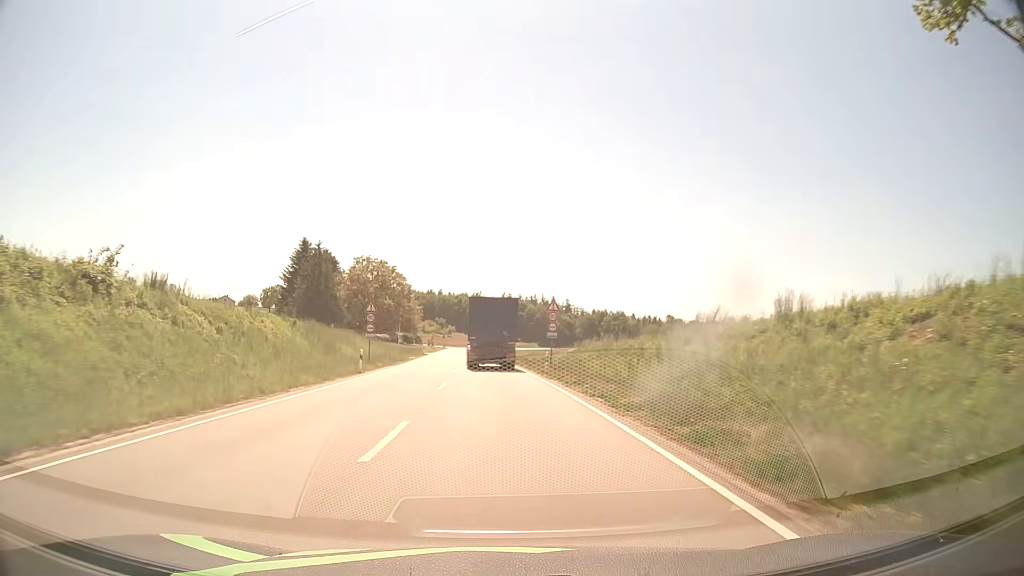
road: secondary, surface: asphalt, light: Day
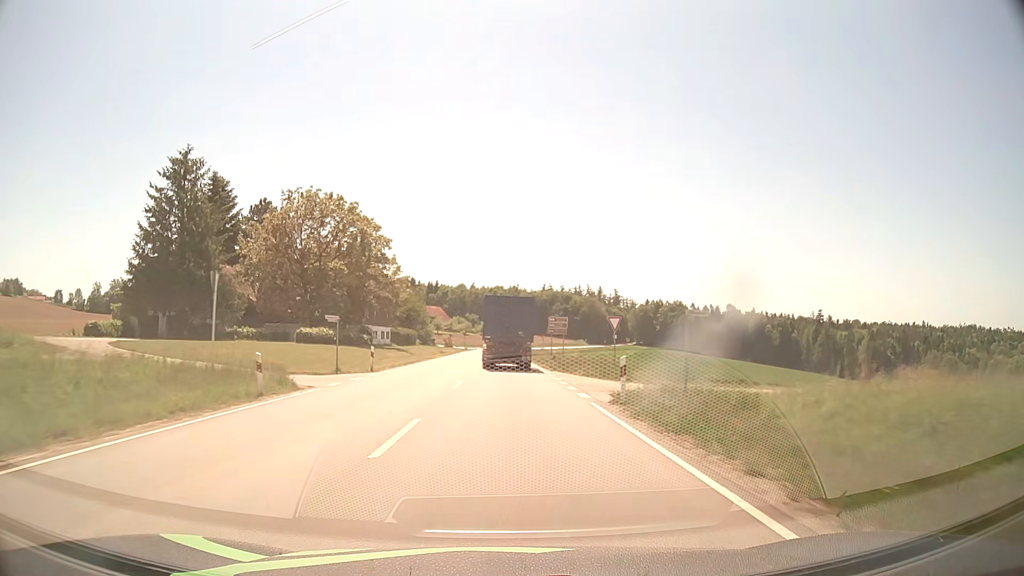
(-2.2, +59.7) m; -3°
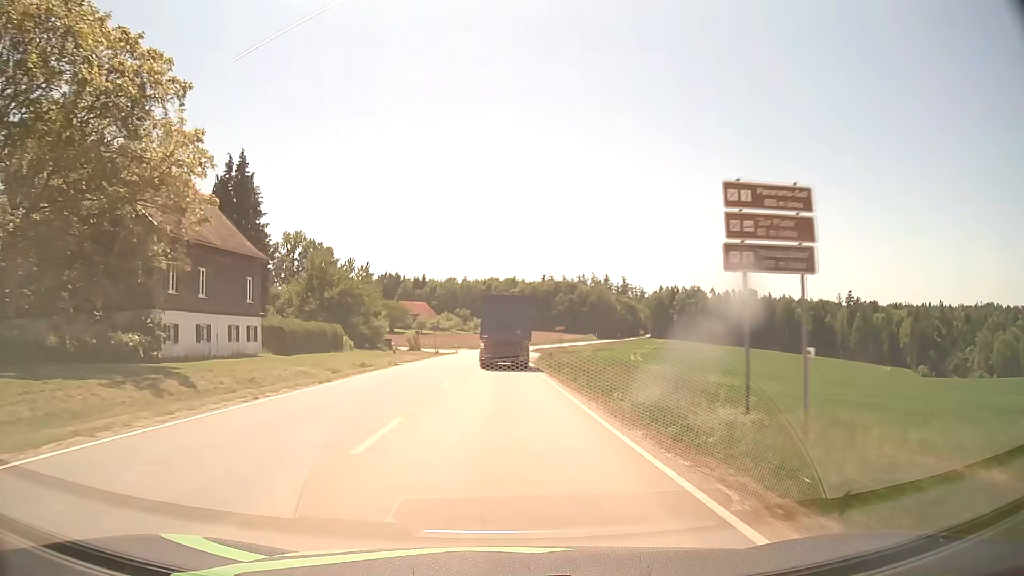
(+0.1, +47.6) m; 0°
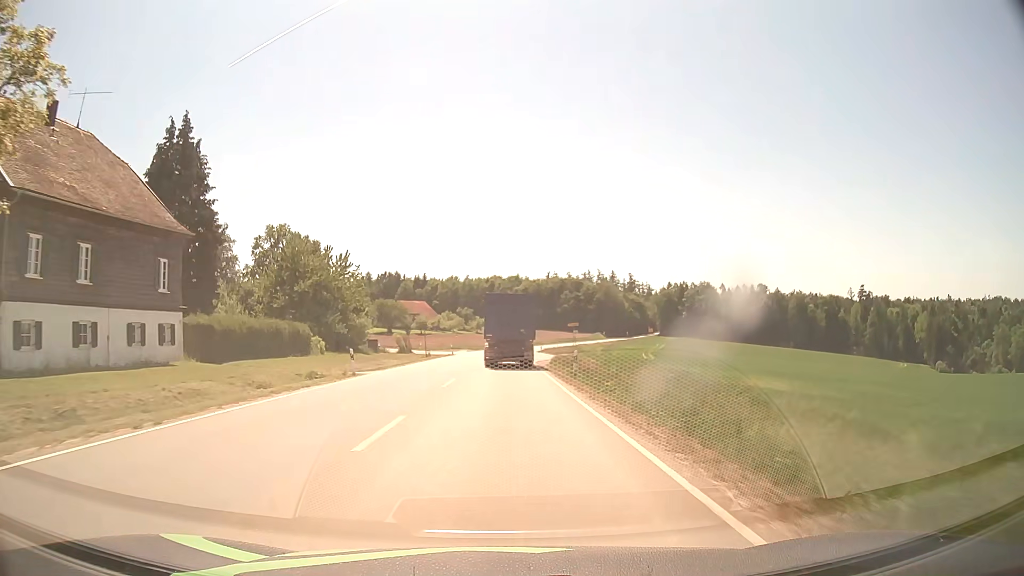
(-0.1, +11.8) m; 0°
(0, +10) (0, +20) (0, +30) (0, +40) (0, +50) (0, +60) (0, +70) (+1, +80) (+2, +90) (+2, +100) m
